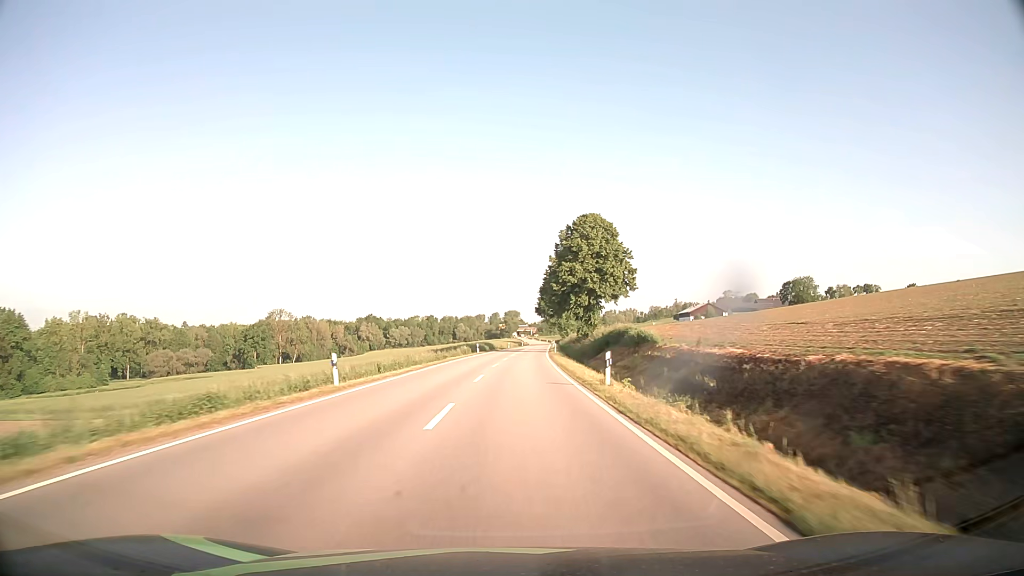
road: secondary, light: Day
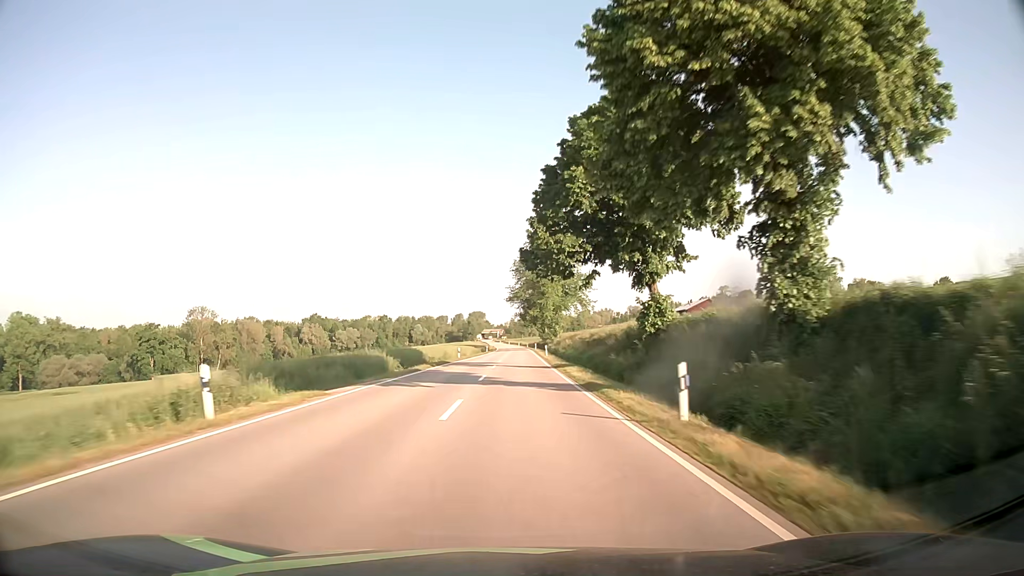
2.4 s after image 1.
(+1.5, +58.7) m; +3°
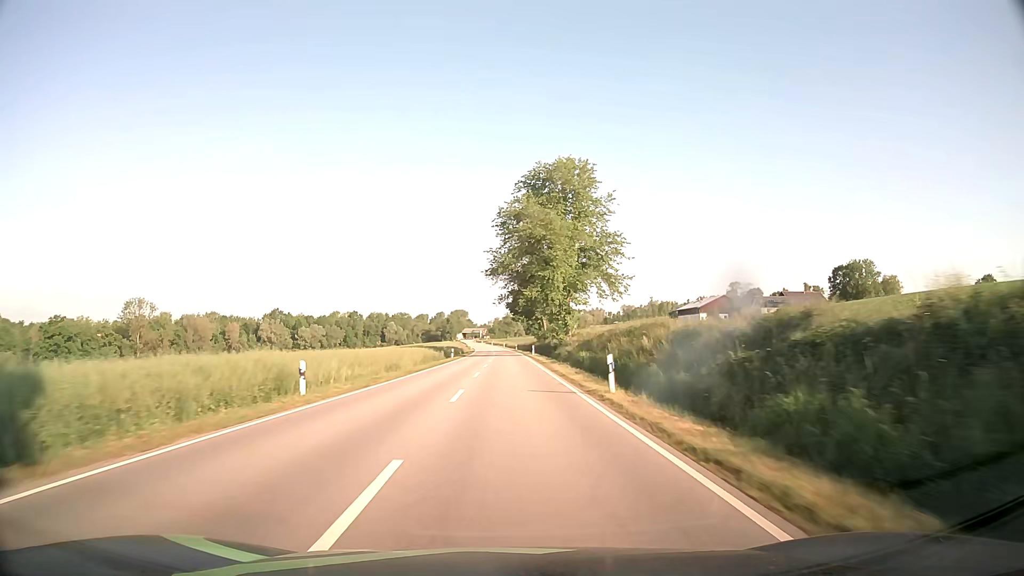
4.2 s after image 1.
(+0.5, +43.9) m; +1°
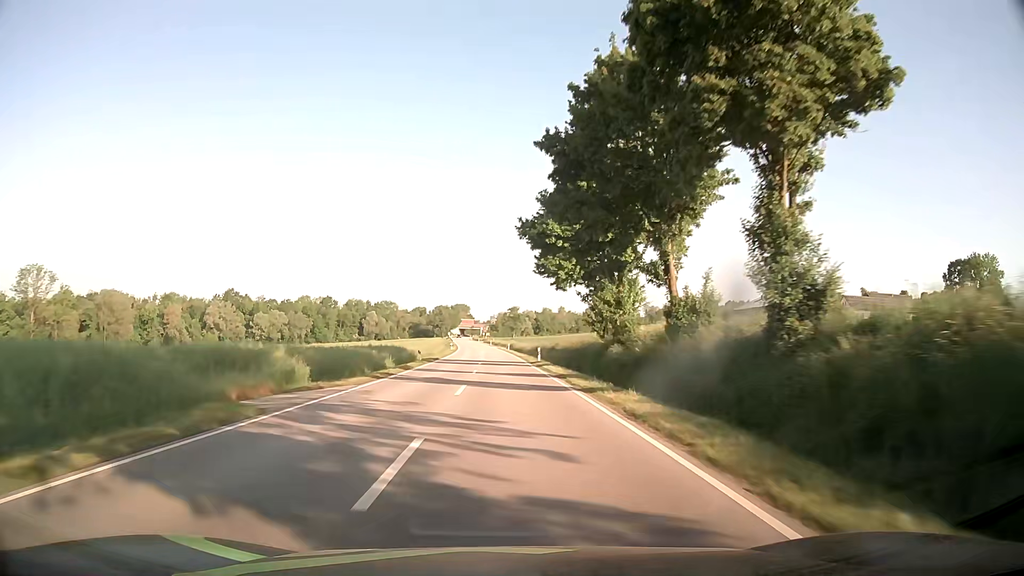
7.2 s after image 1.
(+0.1, +70.2) m; 0°
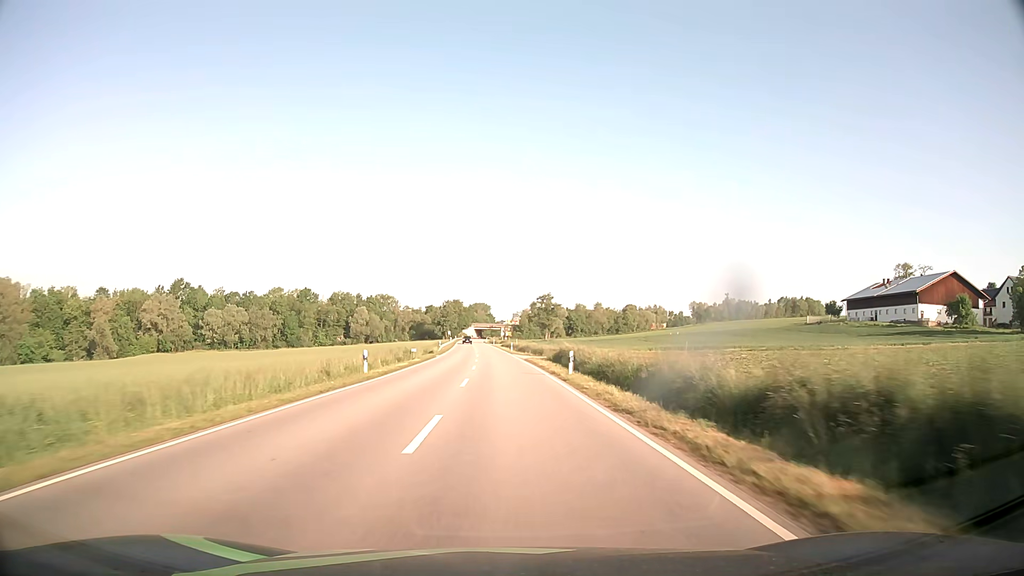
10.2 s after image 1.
(-1.3, +69.4) m; -2°
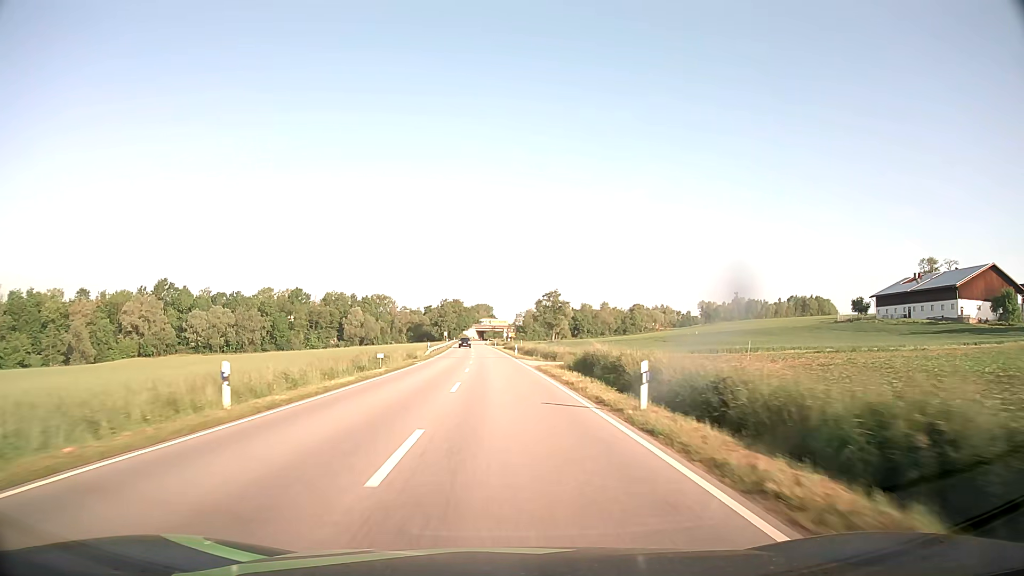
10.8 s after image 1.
(0.0, +13.9) m; 0°
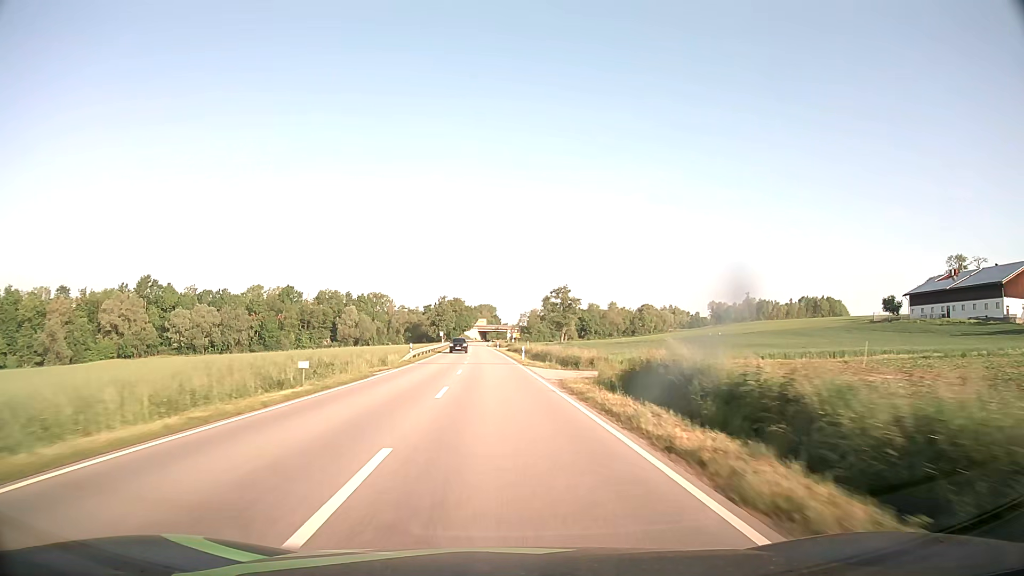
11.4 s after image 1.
(0.0, +14.0) m; 0°
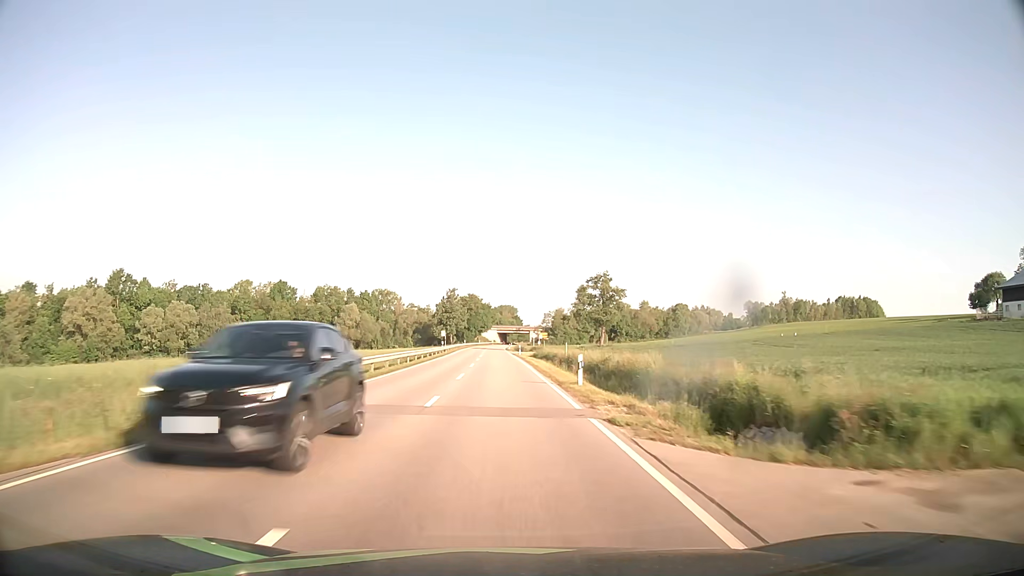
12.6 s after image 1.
(-0.4, +27.9) m; -2°
(0, +10) (0, +20) (0, +30) (-1, +40) (-1, +50) (-1, +60) (-1, +70) (-1, +80) (-2, +90) (-2, +100) m
